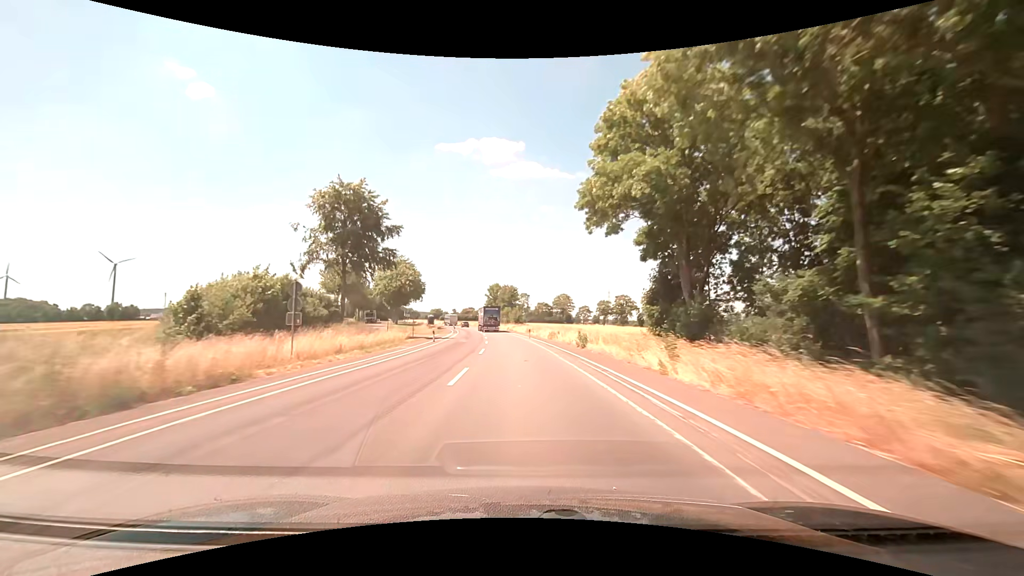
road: secondary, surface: asphalt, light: Day
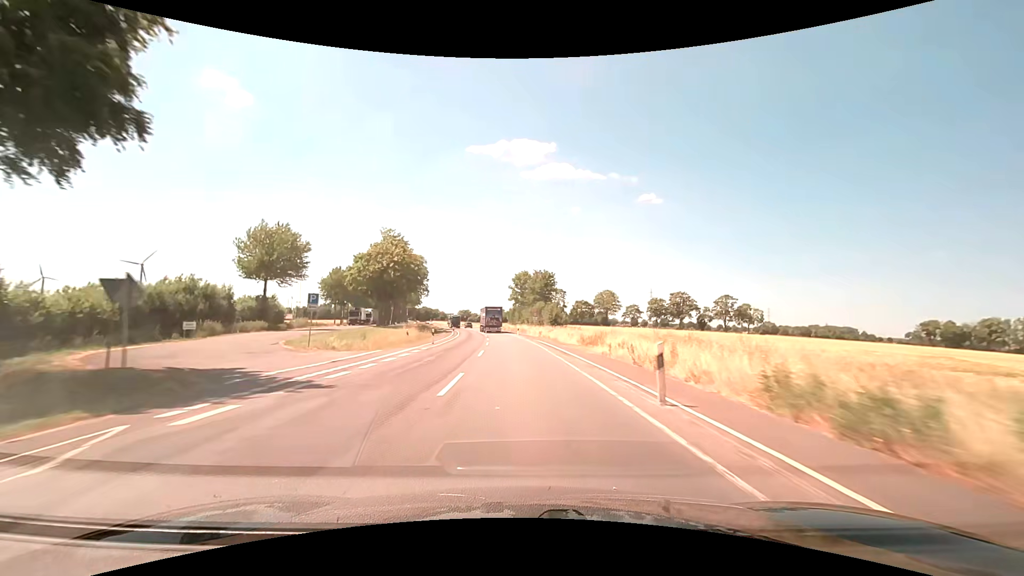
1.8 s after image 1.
(-1.2, +37.5) m; -4°
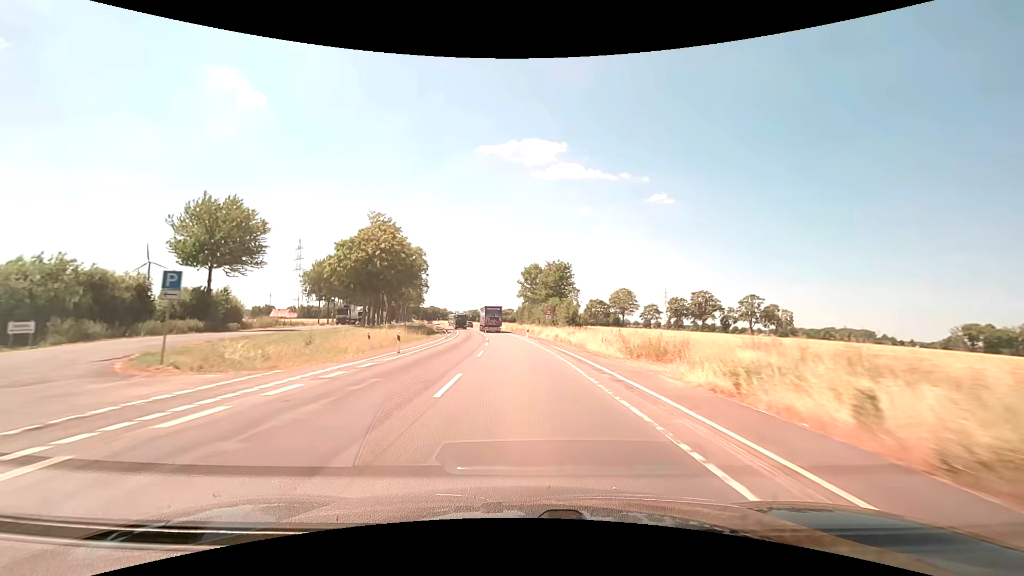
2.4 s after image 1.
(-0.1, +12.5) m; -1°
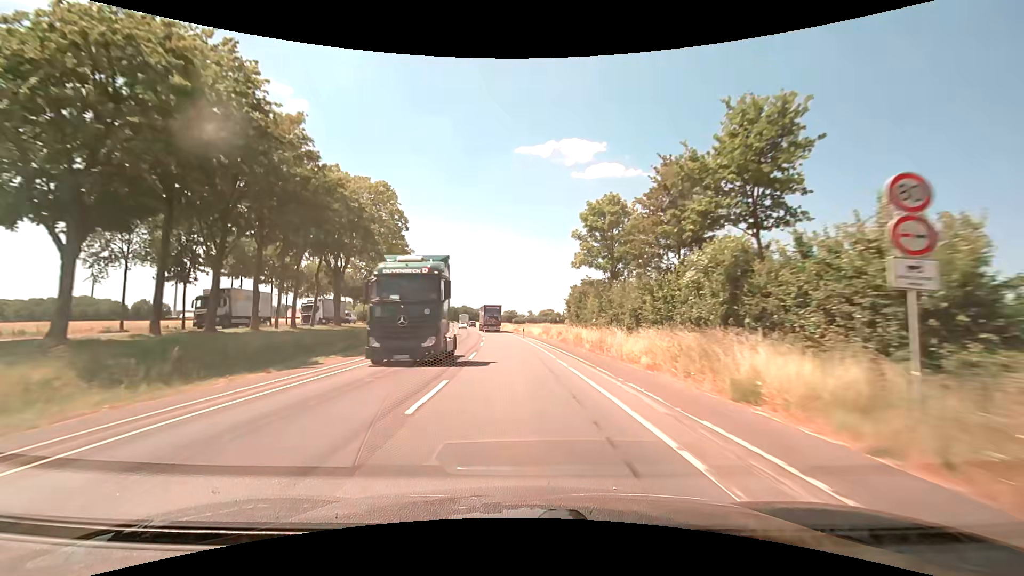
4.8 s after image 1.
(-1.9, +49.9) m; -4°
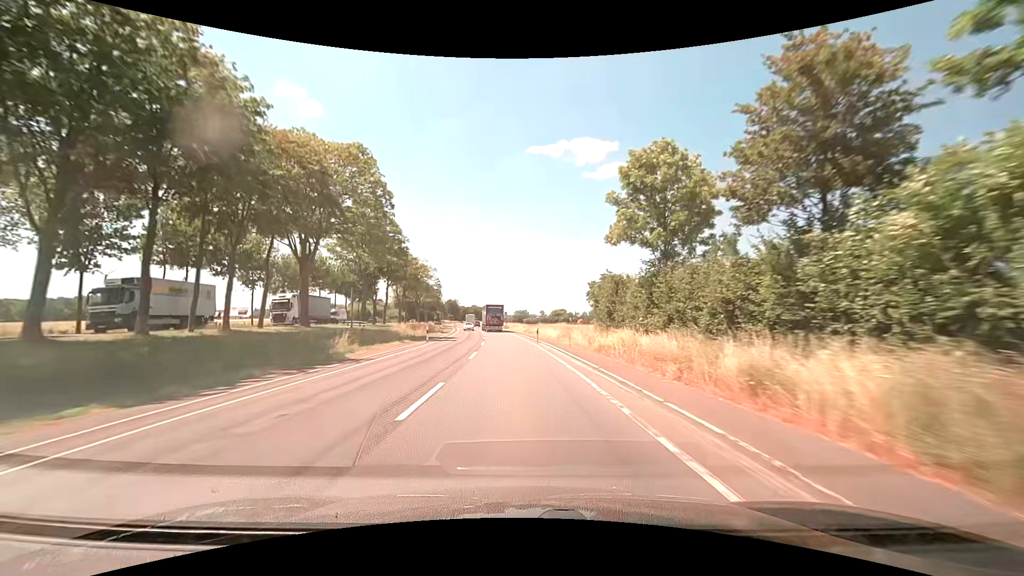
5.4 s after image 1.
(-0.1, +12.5) m; -1°
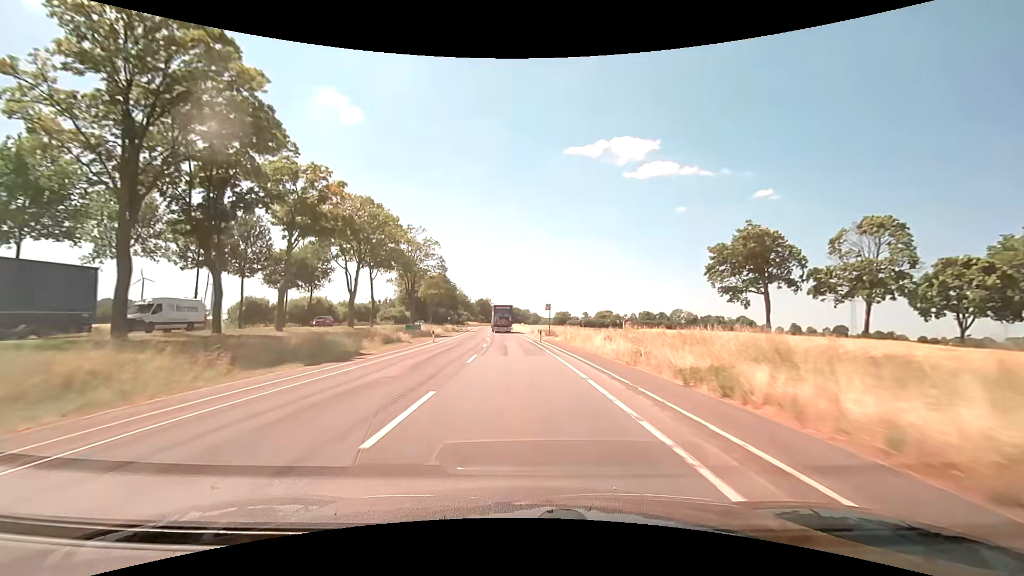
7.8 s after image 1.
(-2.1, +49.8) m; -4°
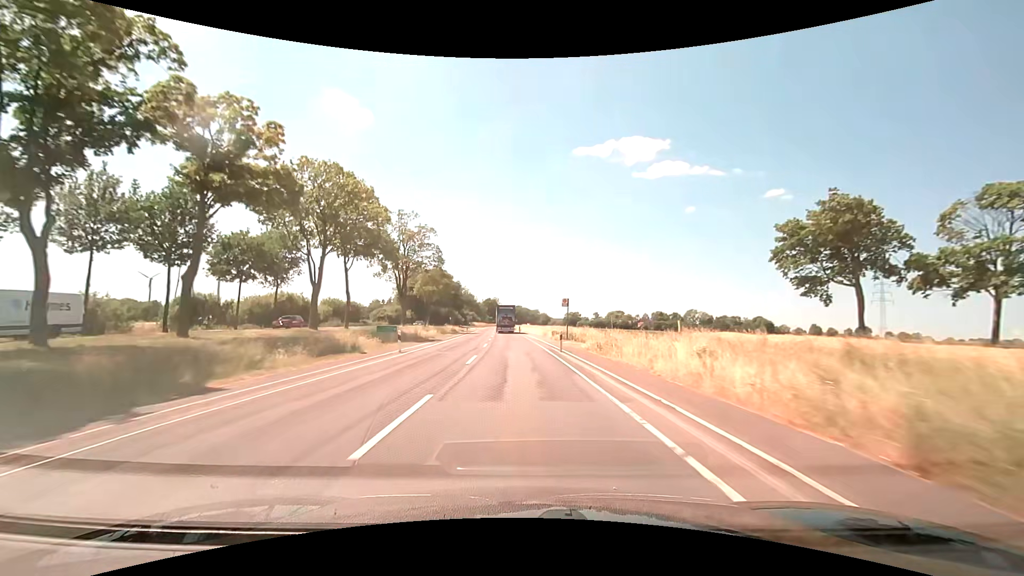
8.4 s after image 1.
(-0.1, +12.5) m; -1°
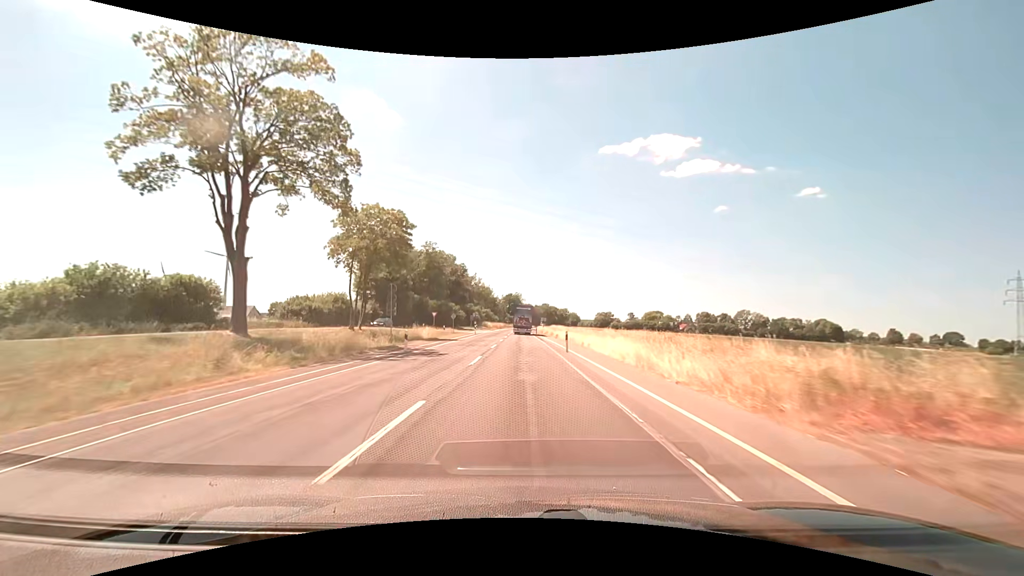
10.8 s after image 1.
(-1.4, +49.9) m; -3°
(0, +10) (0, +20) (0, +30) (0, +40) (0, +50) (-1, +60) (-1, +70) (-1, +80) (-1, +90) (-1, +100) m
